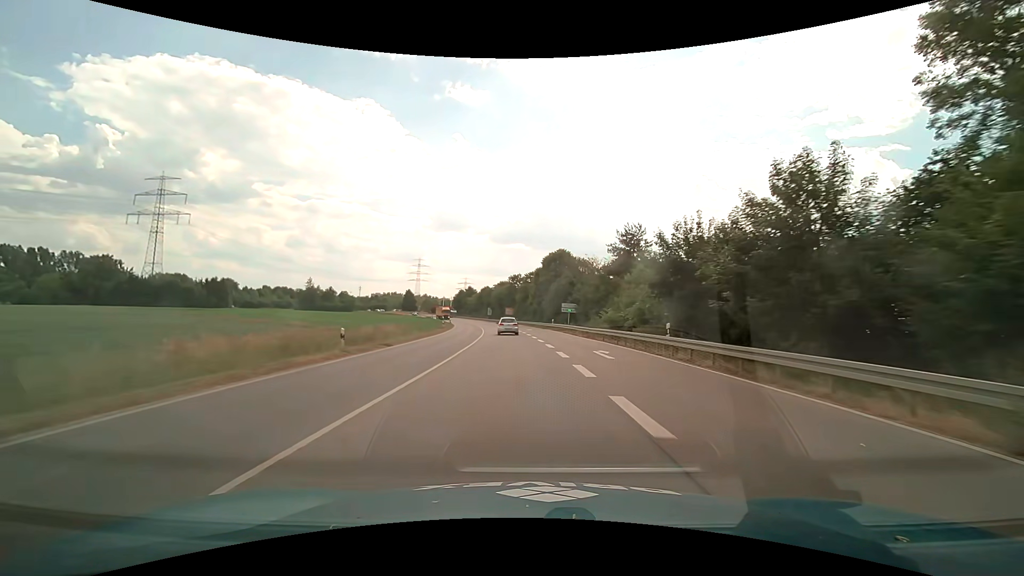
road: primary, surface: asphalt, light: Day
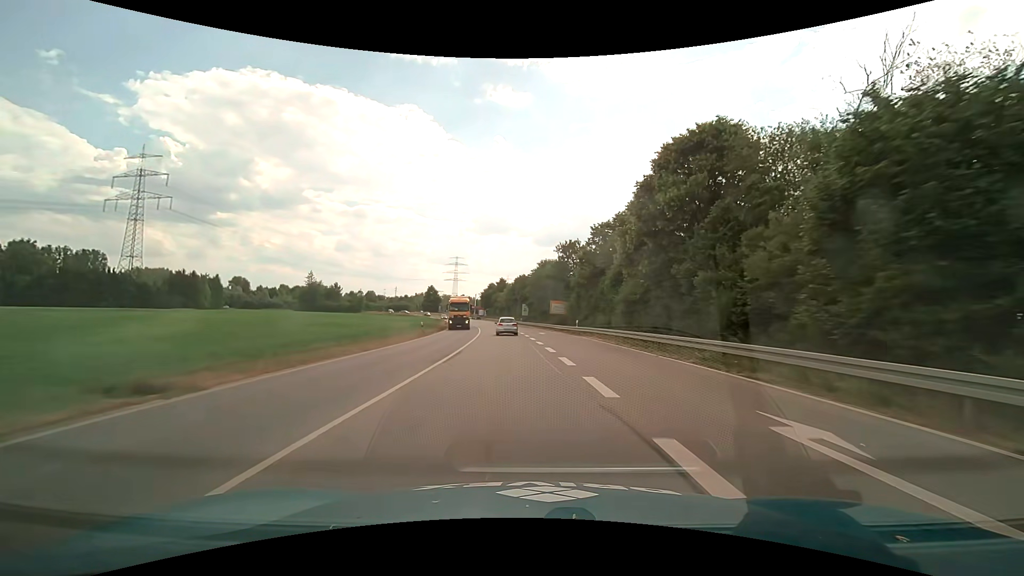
(-2.6, +56.6) m; -5°
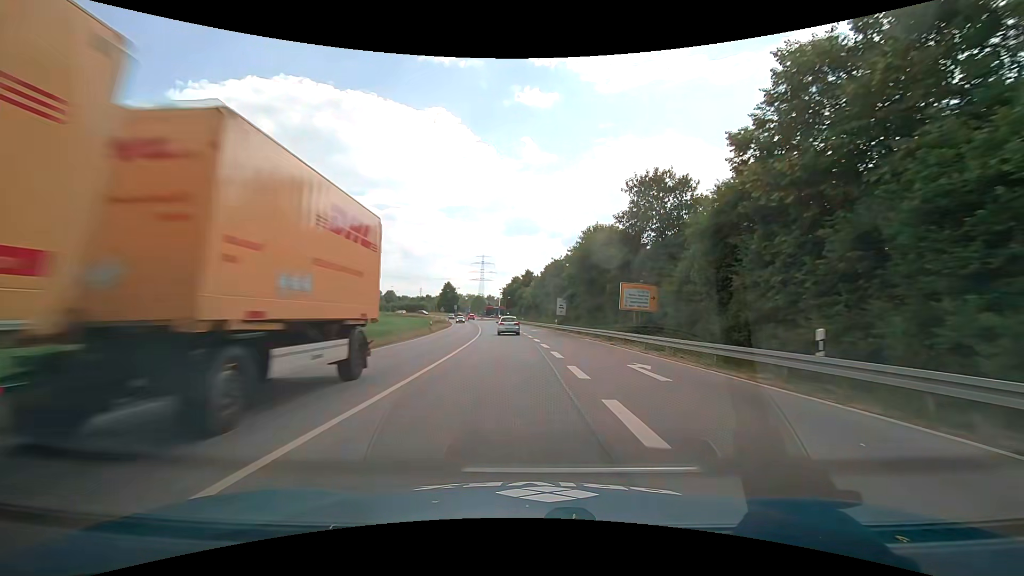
(-0.9, +33.1) m; -3°
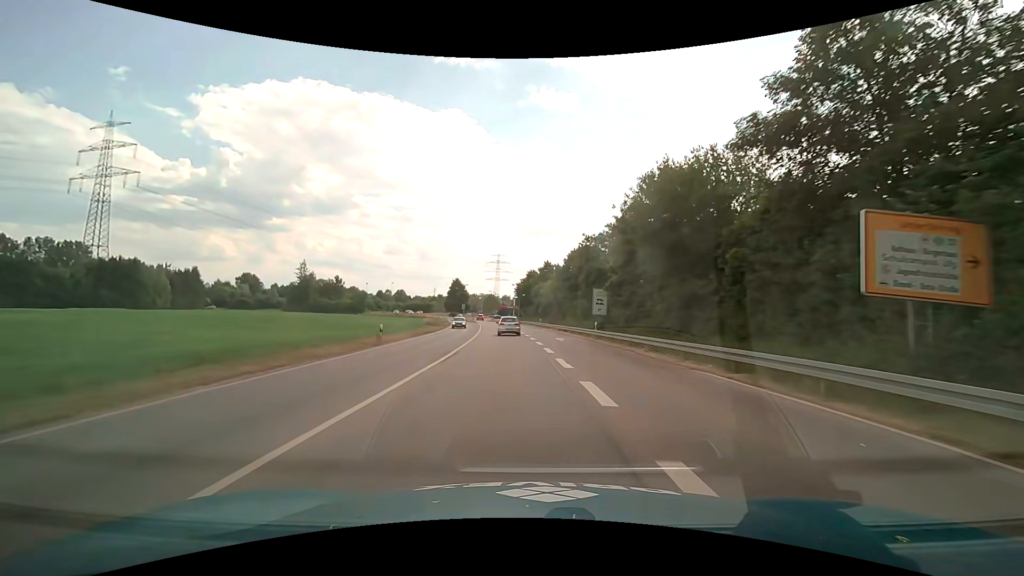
(-0.4, +21.3) m; -2°
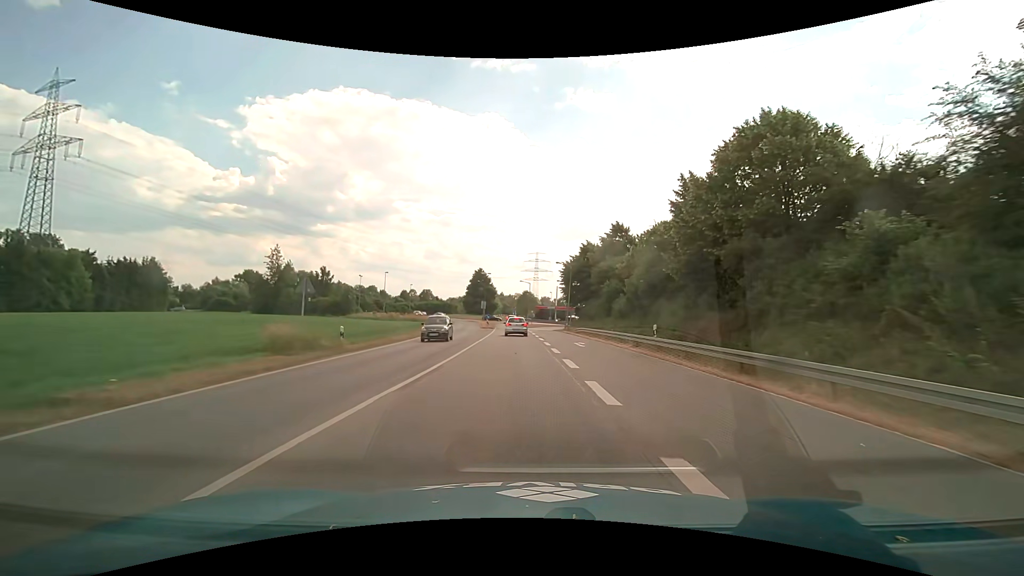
(-2.0, +47.3) m; -4°
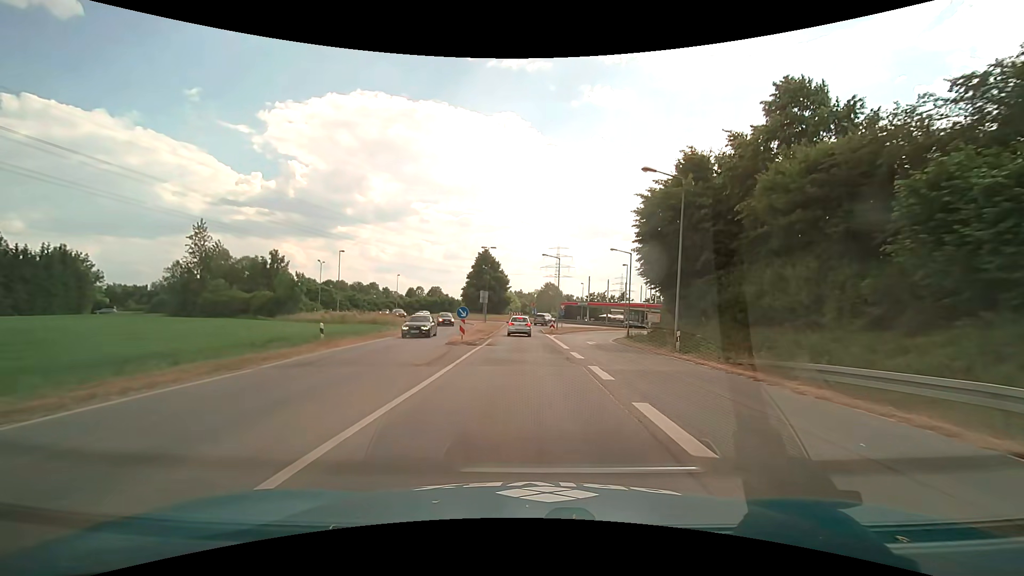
(-1.0, +38.4) m; -2°
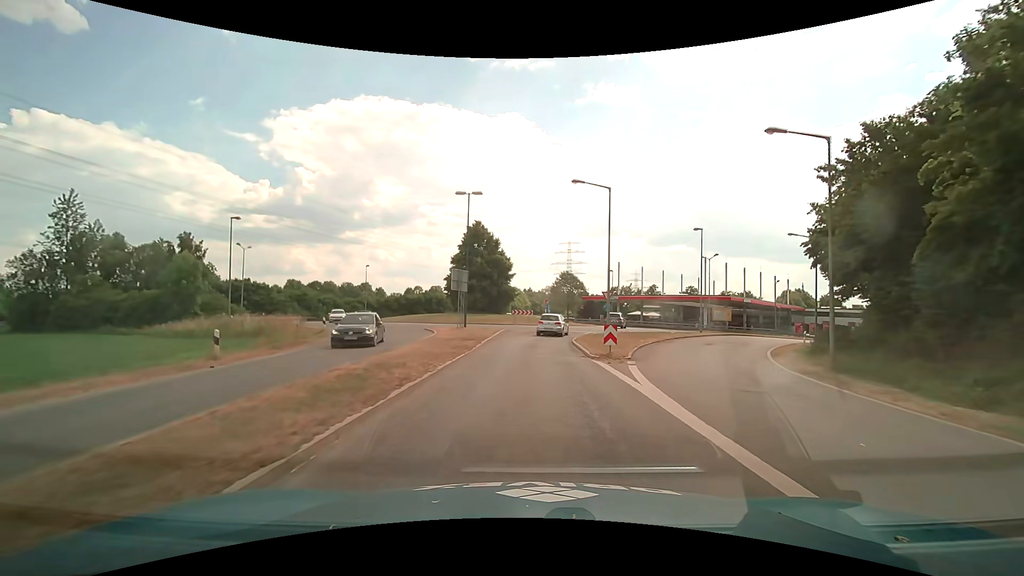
(-0.3, +29.9) m; -1°
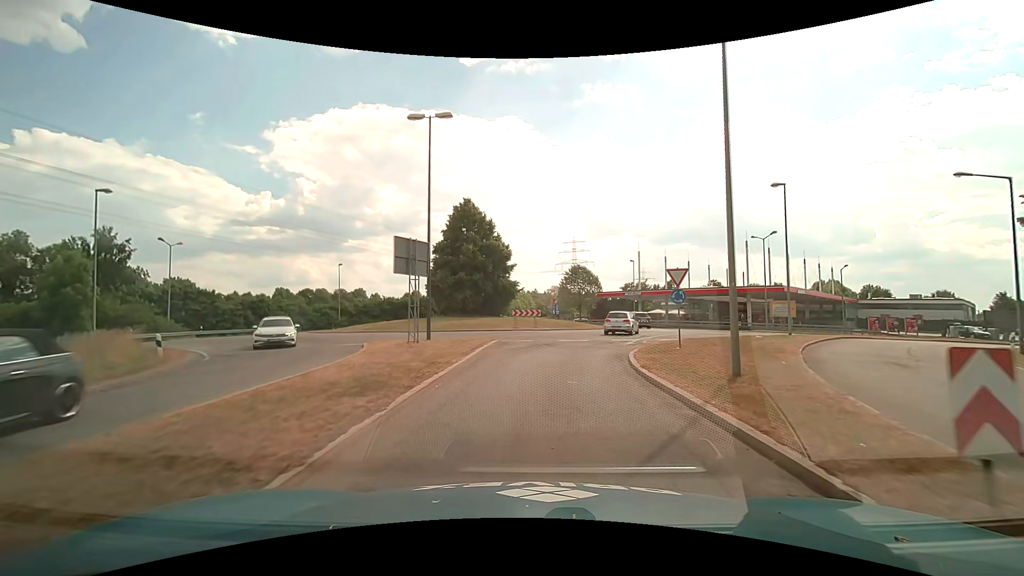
(-0.1, +15.1) m; 0°
(0, +10) (+1, +20) (+6, +29) (+13, +36) (+18, +44) (+21, +54) (+20, +64) (+15, +72) (+8, +79) (+1, +87) m
